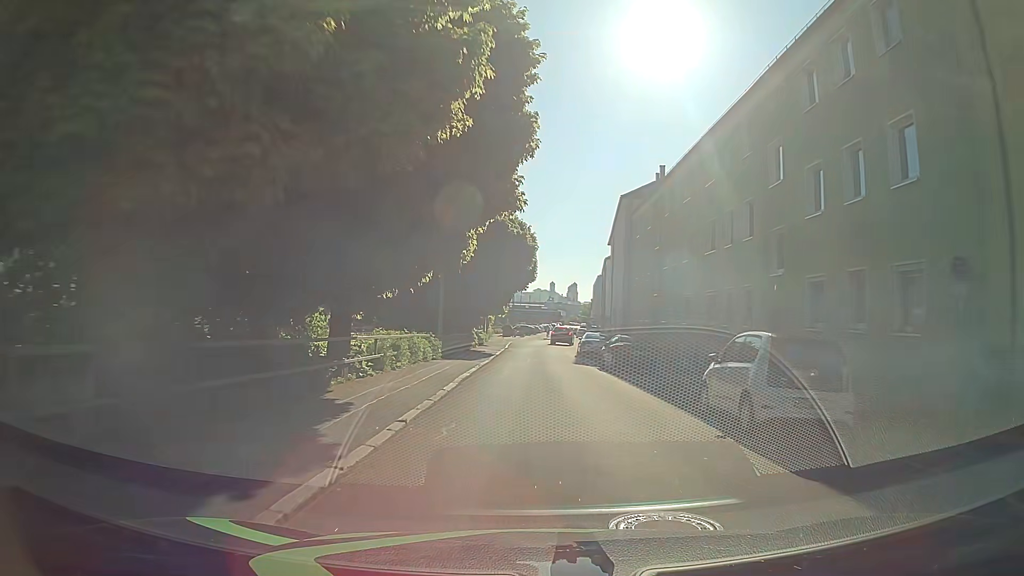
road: residential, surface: asphalt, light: Day
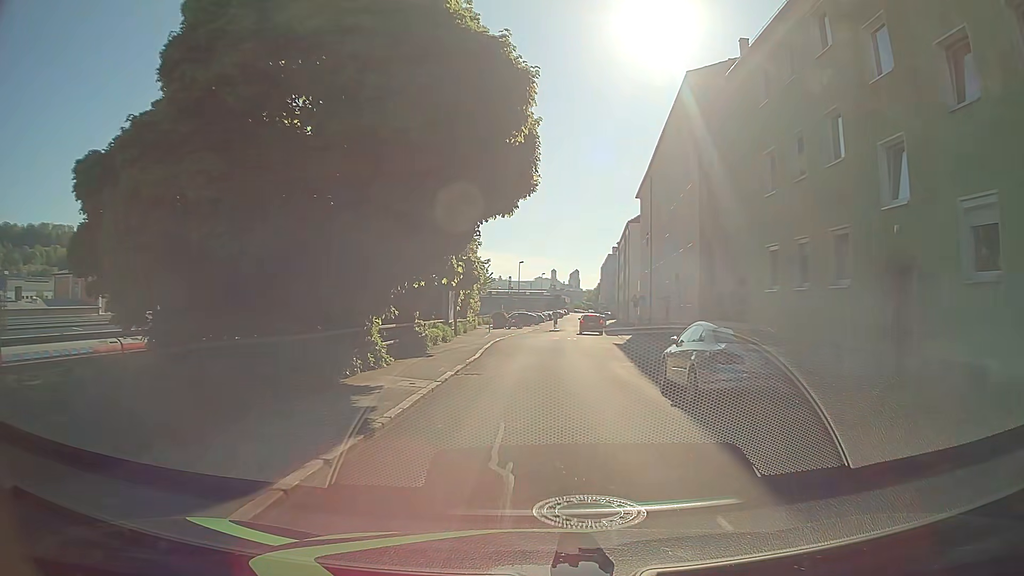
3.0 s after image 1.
(0.0, +26.0) m; -1°
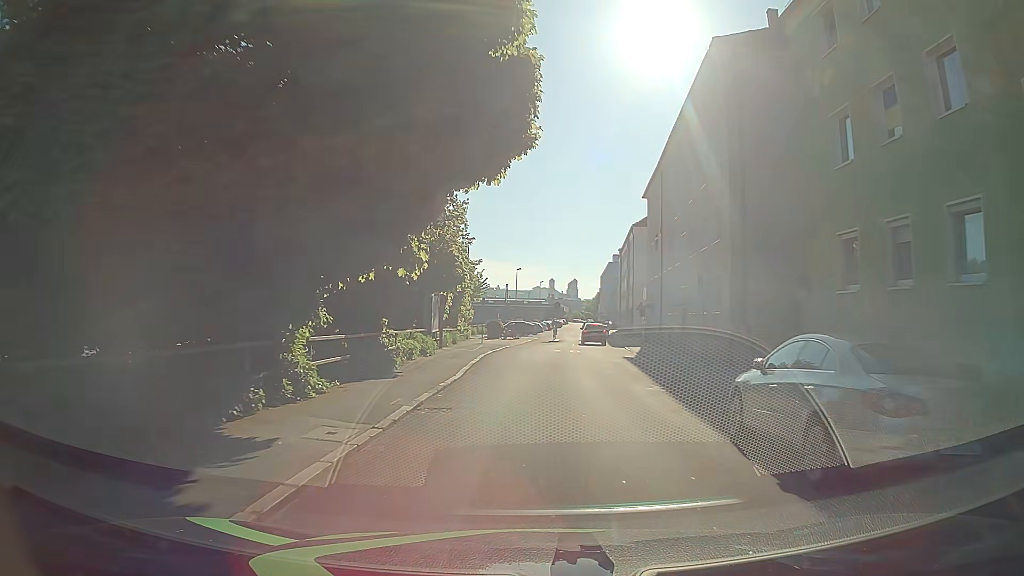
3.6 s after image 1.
(+0.1, +5.1) m; +1°
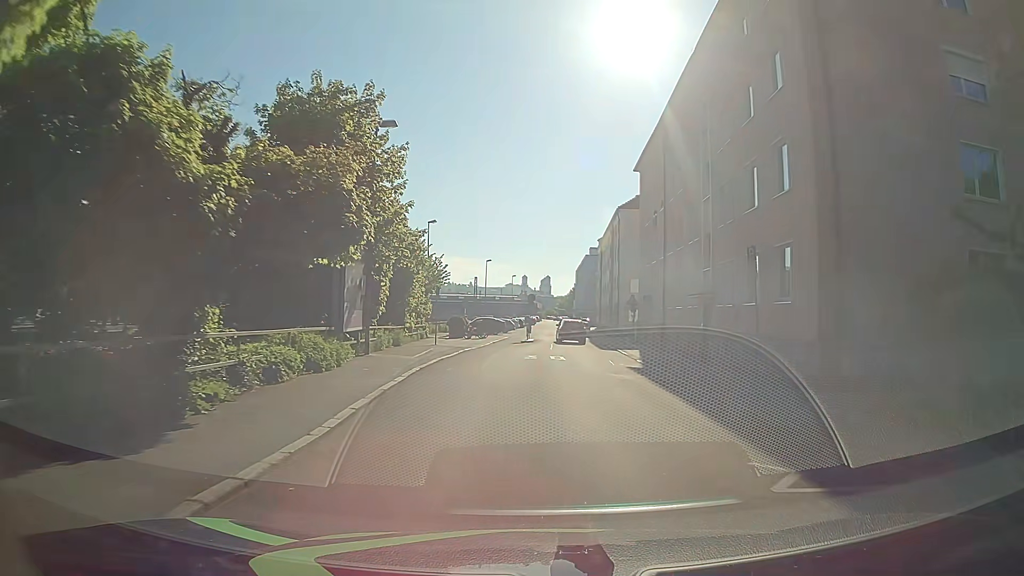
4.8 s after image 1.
(+0.1, +9.9) m; +3°
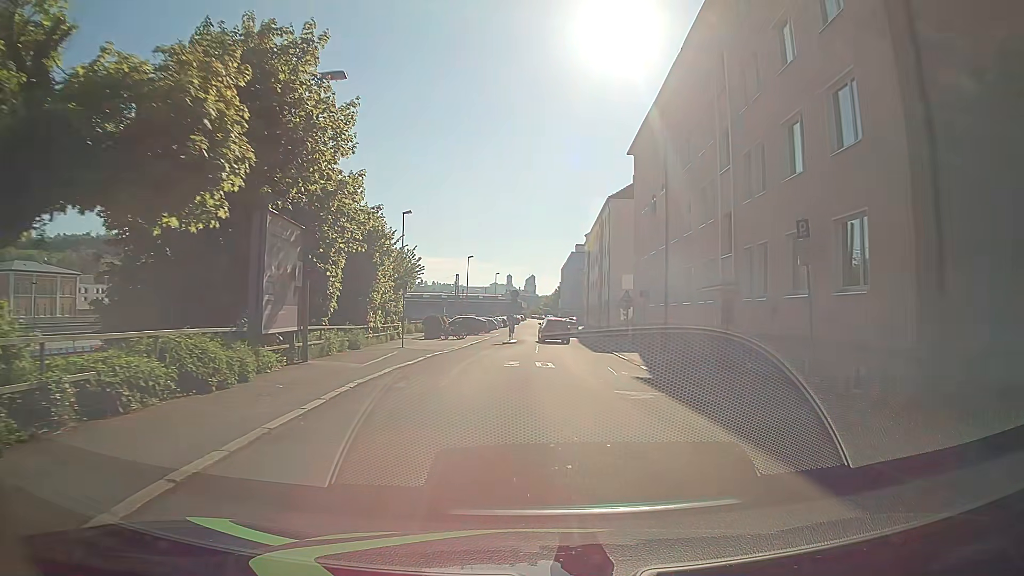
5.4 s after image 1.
(0.0, +4.9) m; +1°
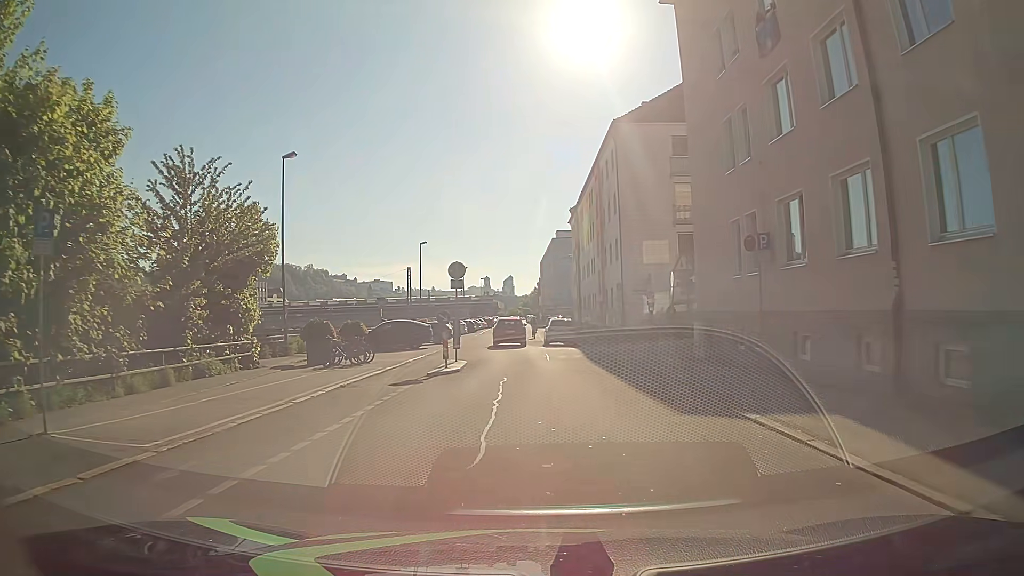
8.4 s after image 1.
(+0.3, +22.8) m; +1°
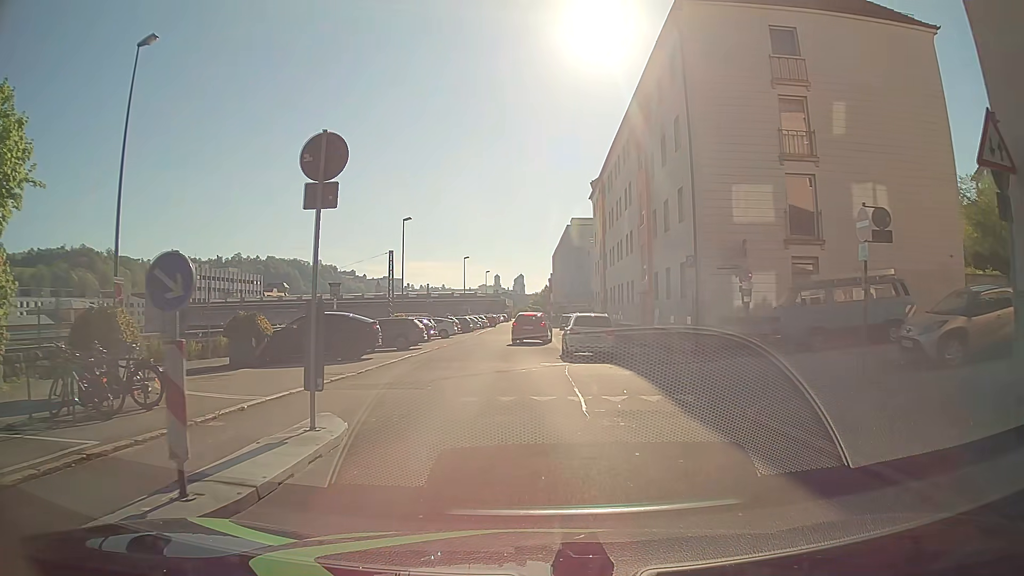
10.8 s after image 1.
(+0.2, +15.4) m; 0°
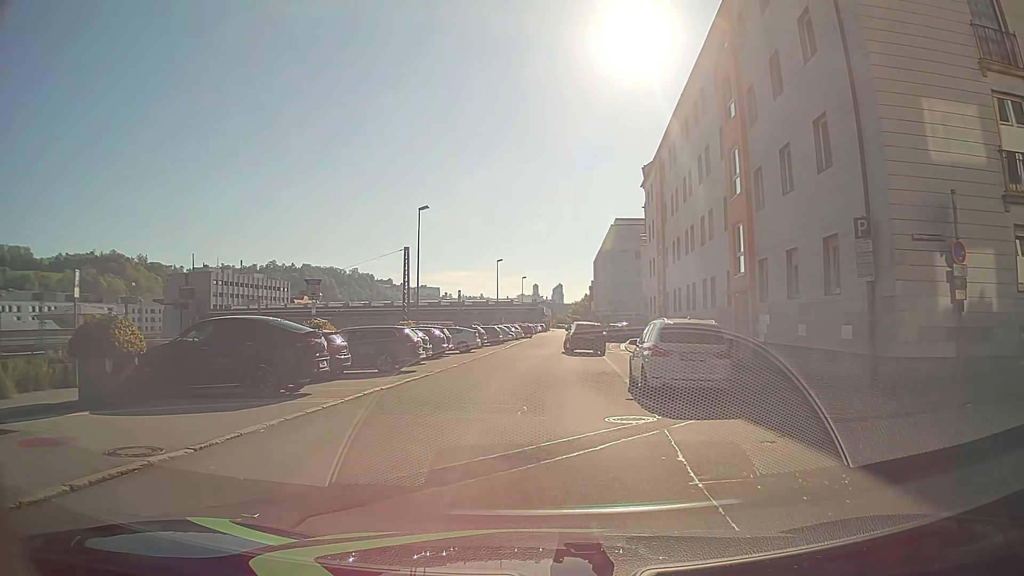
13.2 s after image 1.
(-0.2, +10.0) m; -3°
